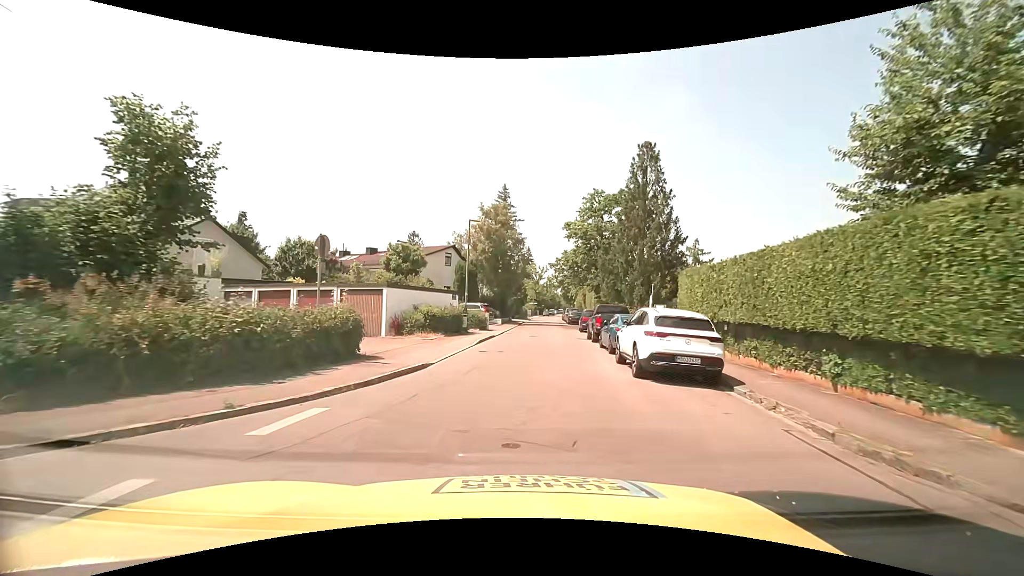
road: residential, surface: asphalt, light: Day
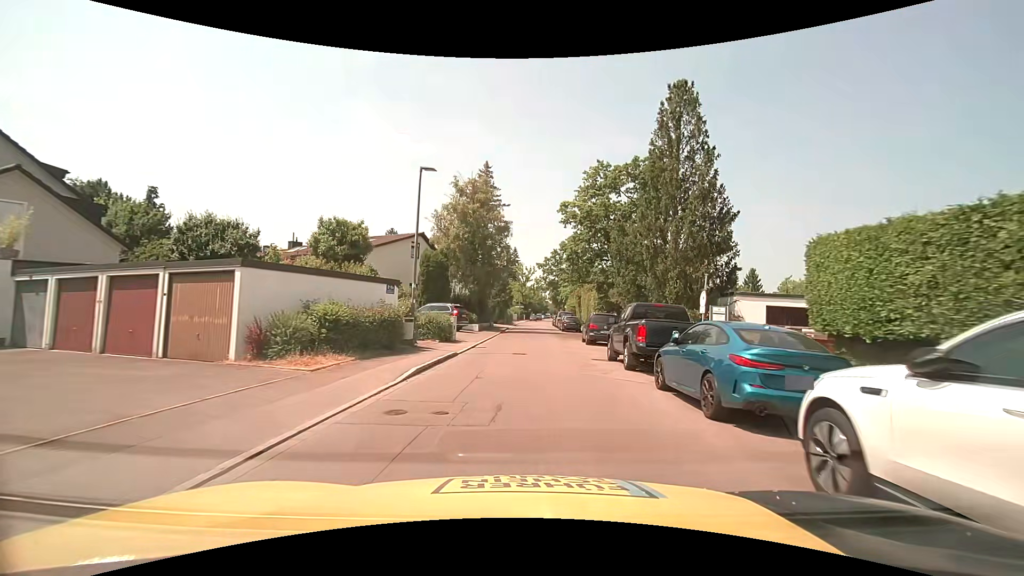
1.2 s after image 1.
(+0.2, +10.5) m; +2°
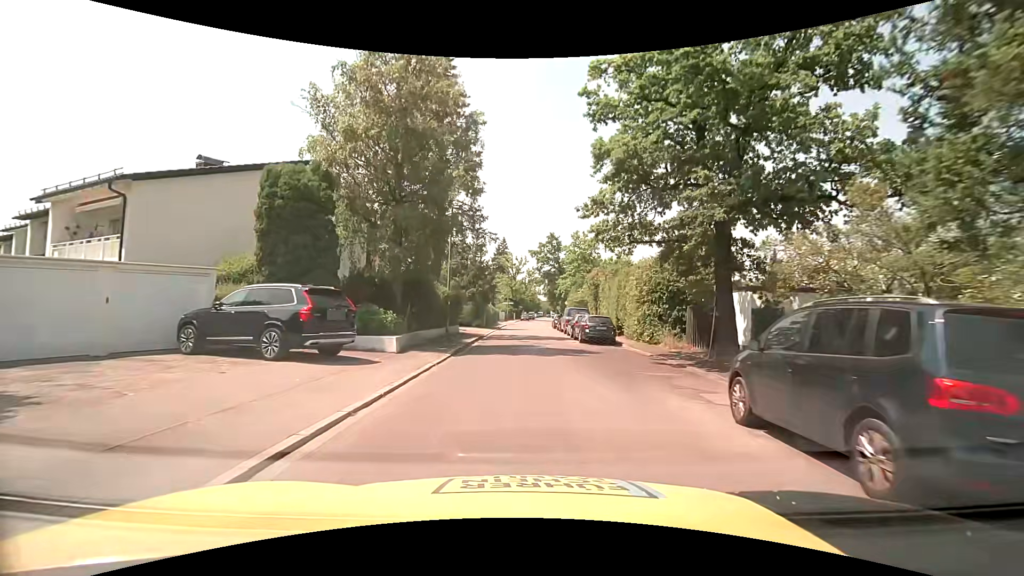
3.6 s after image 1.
(+0.3, +21.2) m; 0°
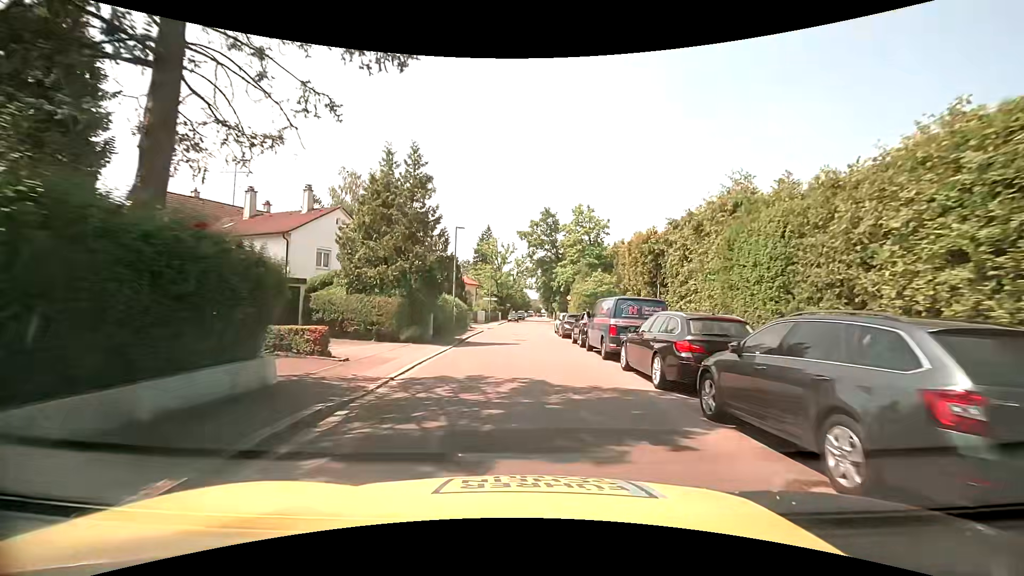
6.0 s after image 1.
(+0.5, +21.1) m; +1°
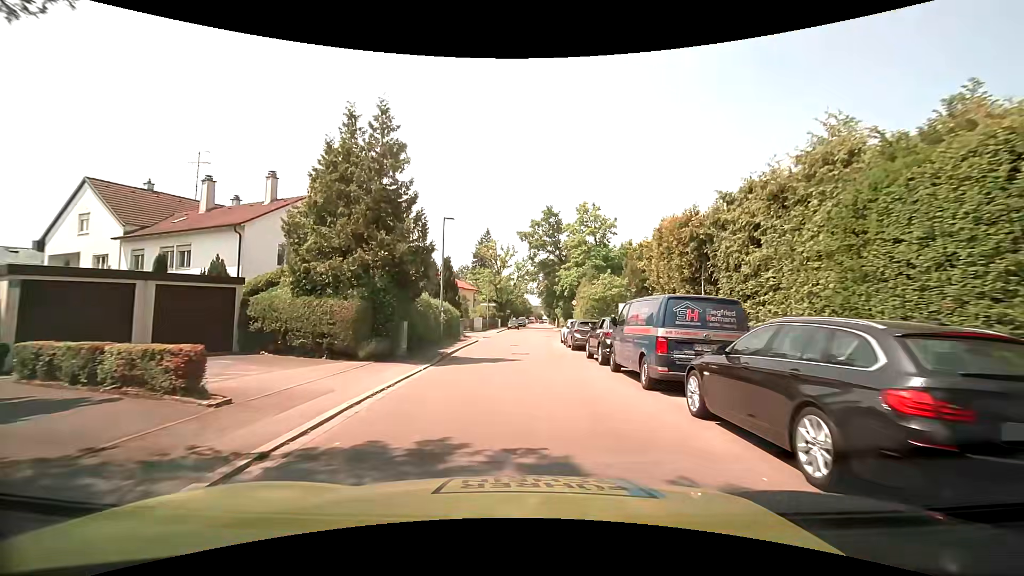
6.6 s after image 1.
(+0.2, +5.0) m; +1°
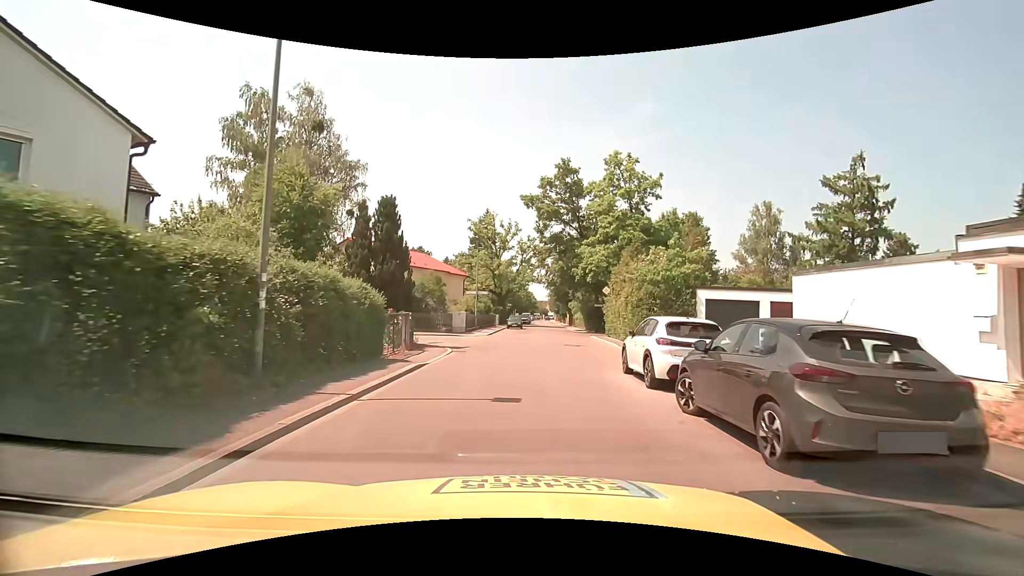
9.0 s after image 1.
(-0.1, +18.0) m; 0°
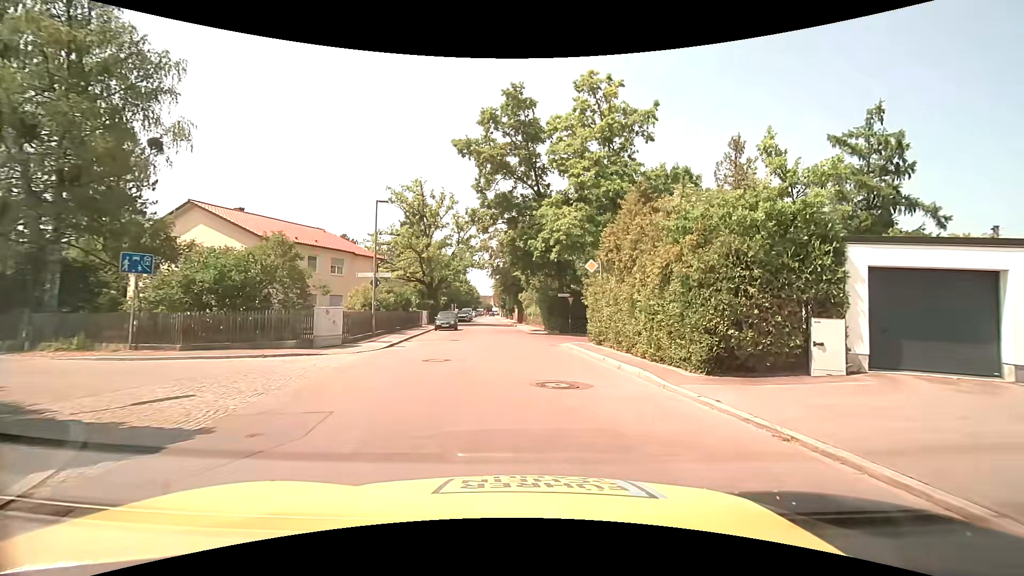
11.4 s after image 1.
(+0.3, +14.7) m; +5°
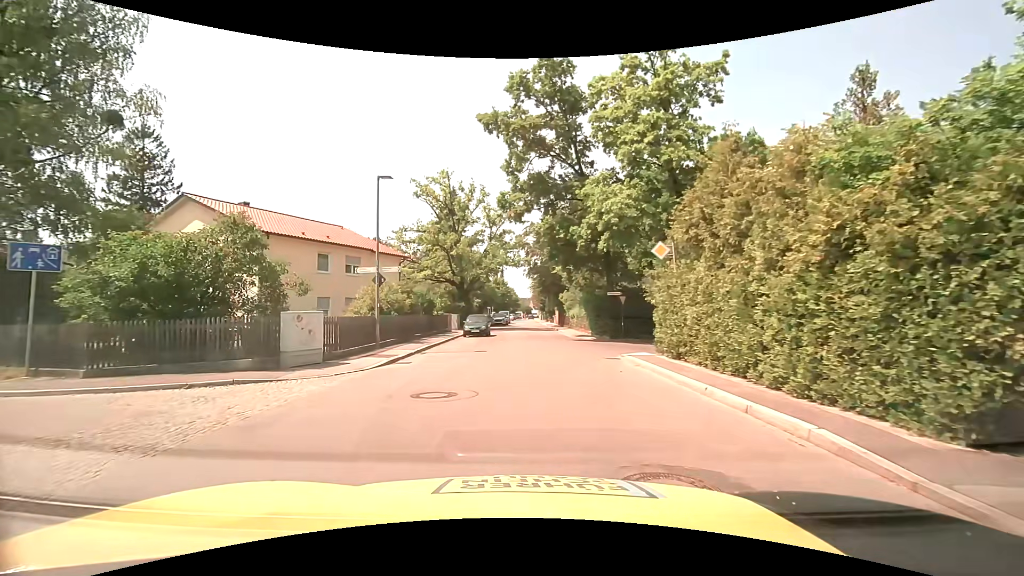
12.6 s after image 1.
(+0.1, +5.2) m; -3°
